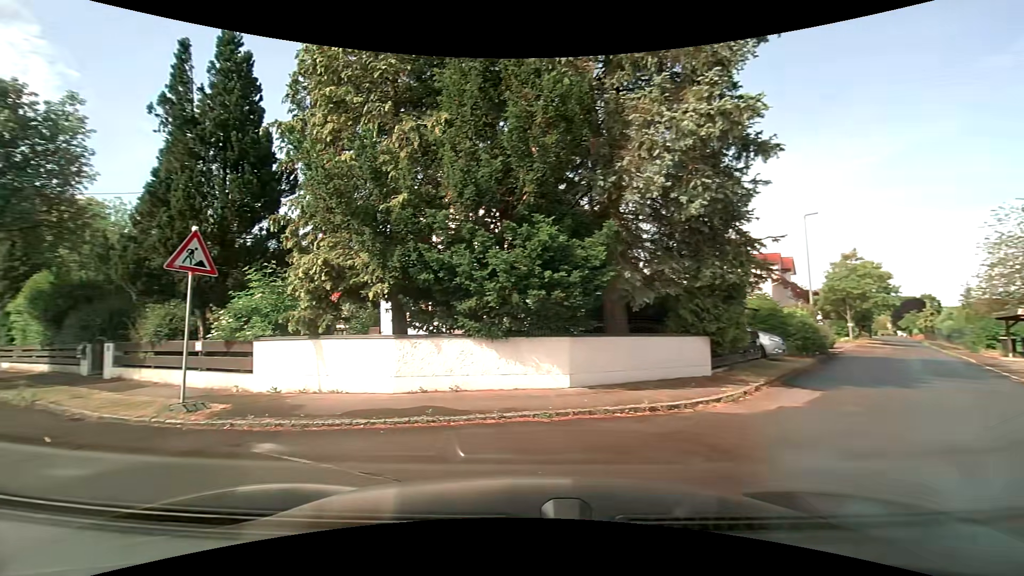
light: Day
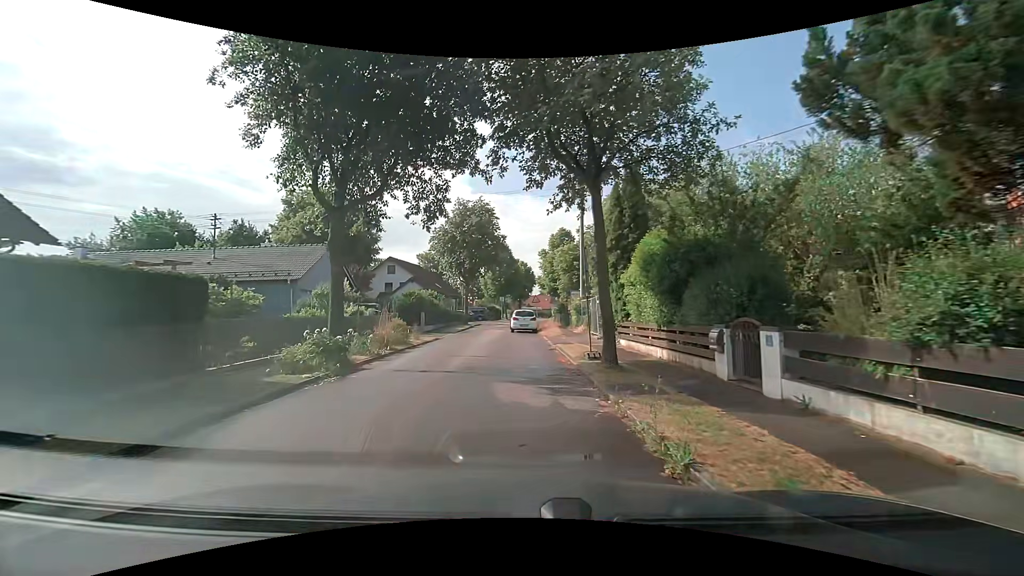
(-5.8, +7.4) m; -61°
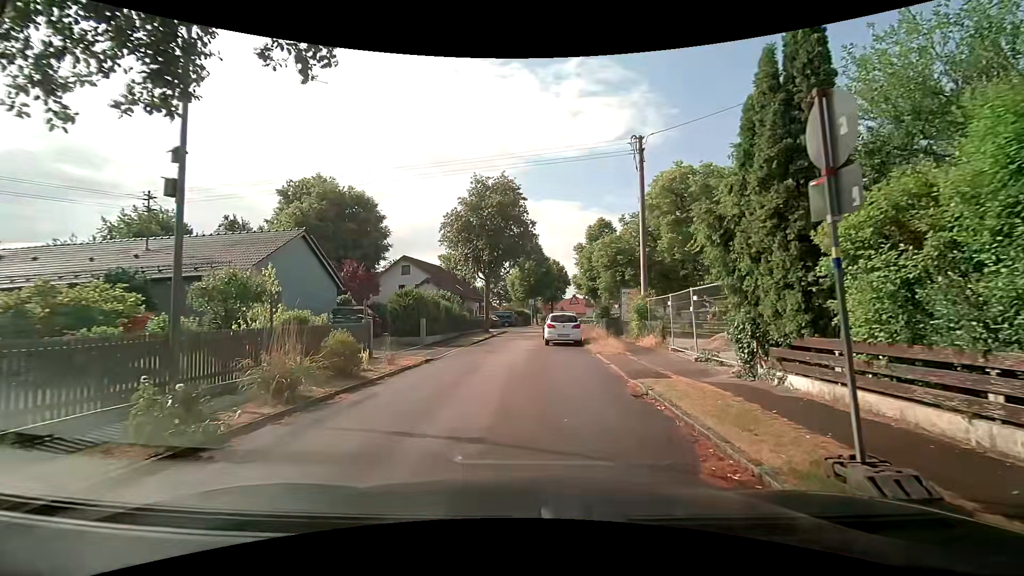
(-0.5, +9.4) m; -4°
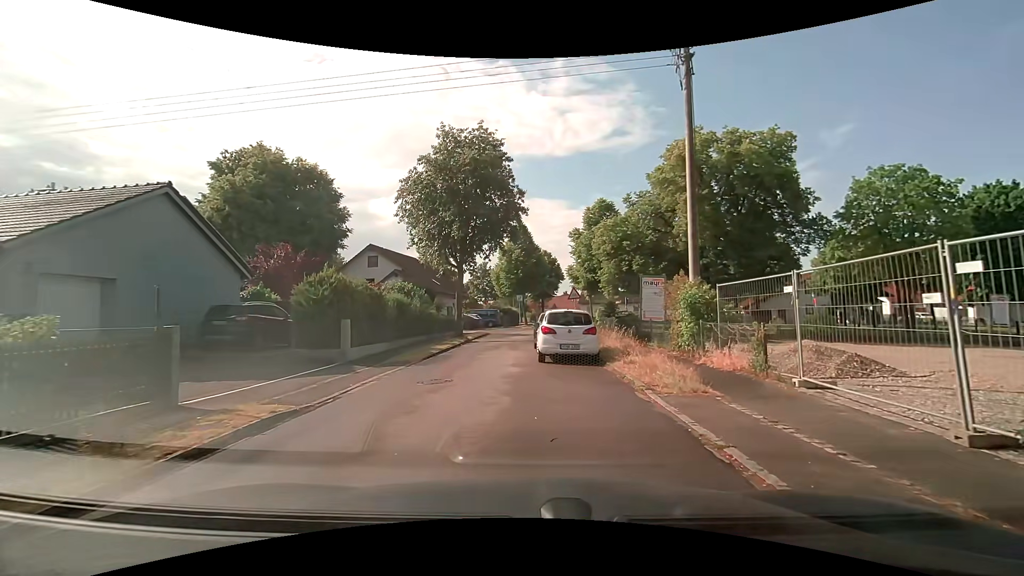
(0.0, +8.9) m; 0°
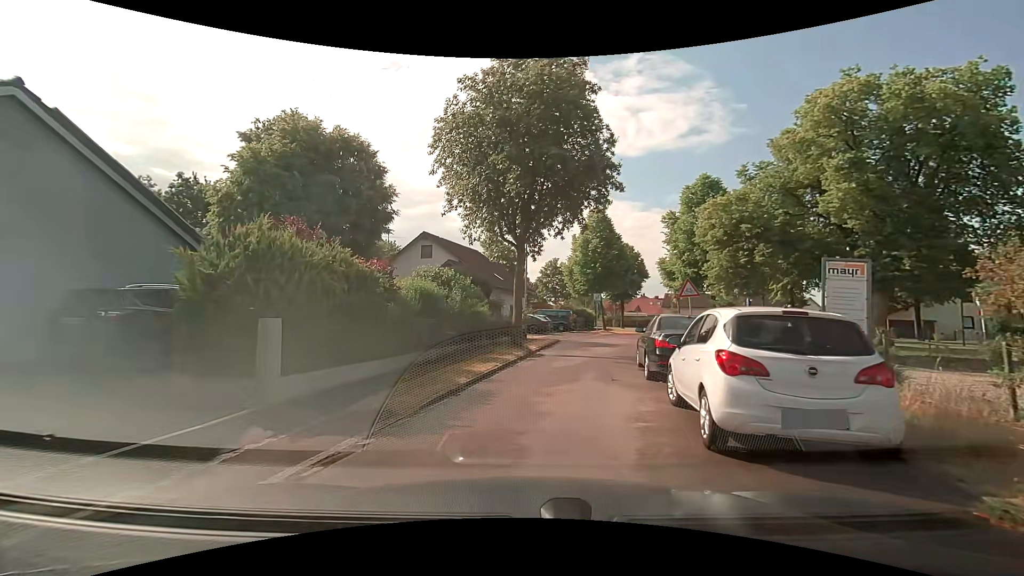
(-0.4, +8.7) m; -7°
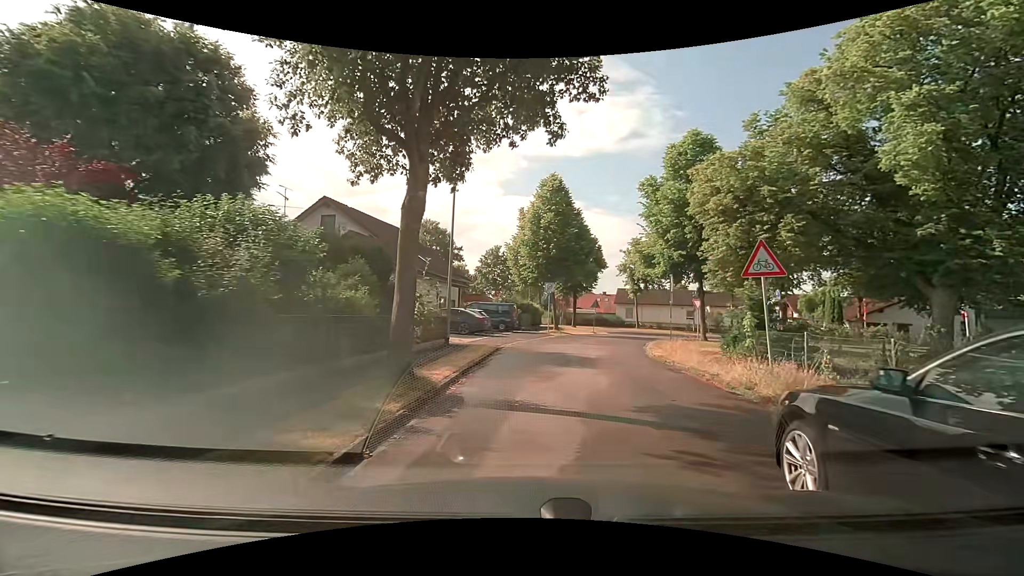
(+0.4, +10.6) m; +6°
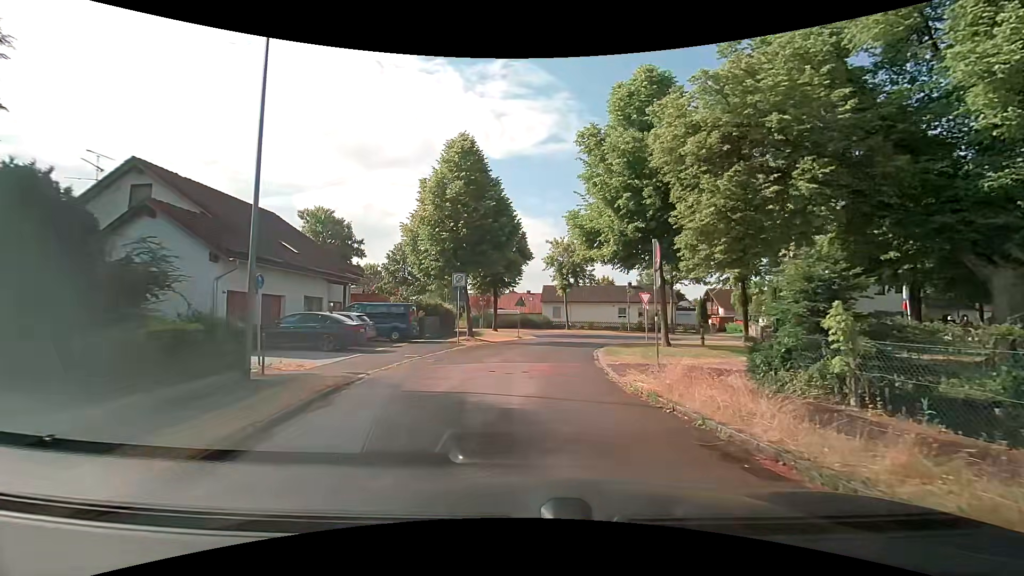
(+0.9, +8.8) m; +10°
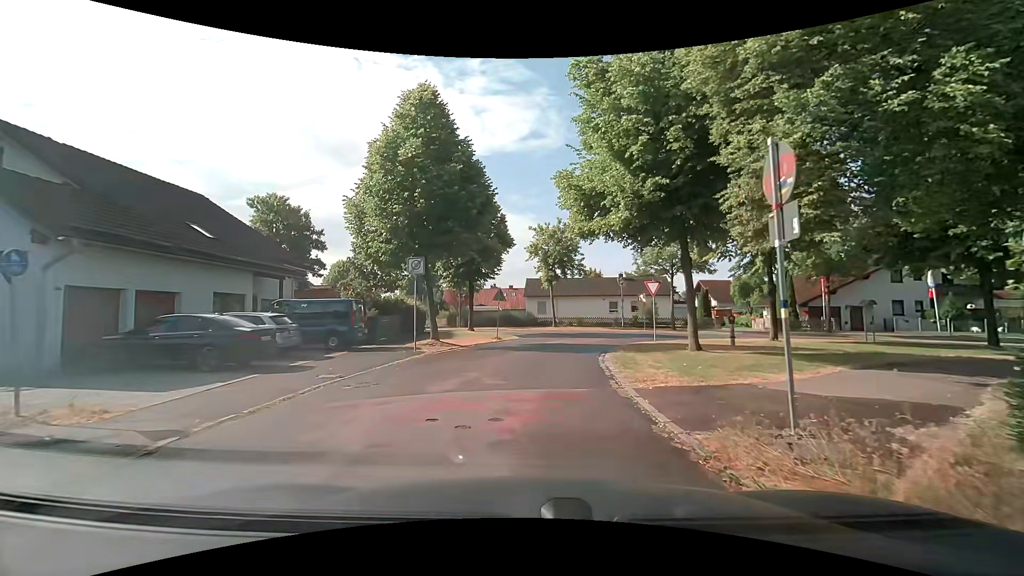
(0.0, +5.8) m; 0°
(0, +10) (+2, +20) (+5, +29) (+7, +39) (0, +45) (-9, +50) (-18, +54) (-27, +59) (-36, +63) (-45, +67) m
